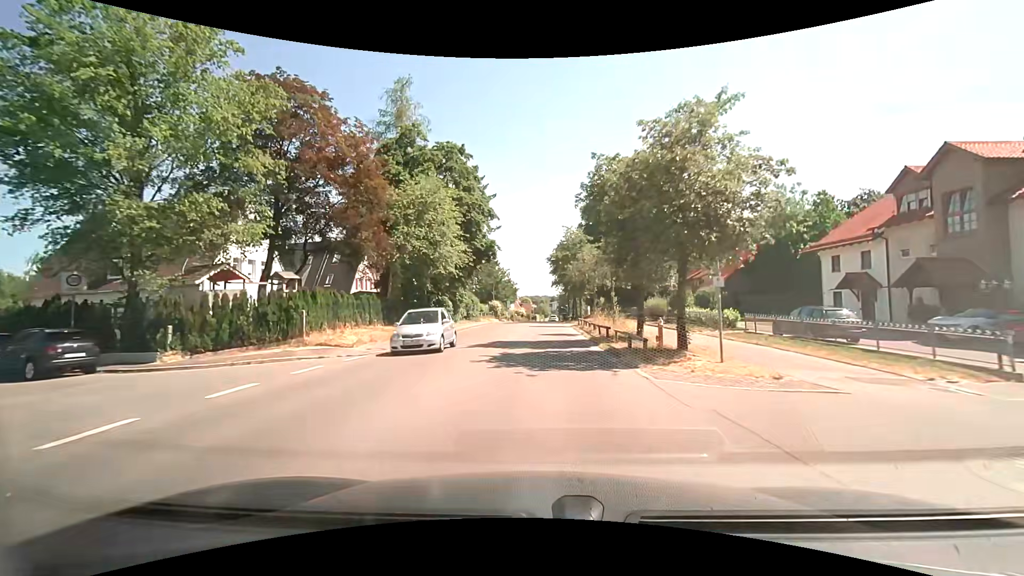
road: tertiary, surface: asphalt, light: Day
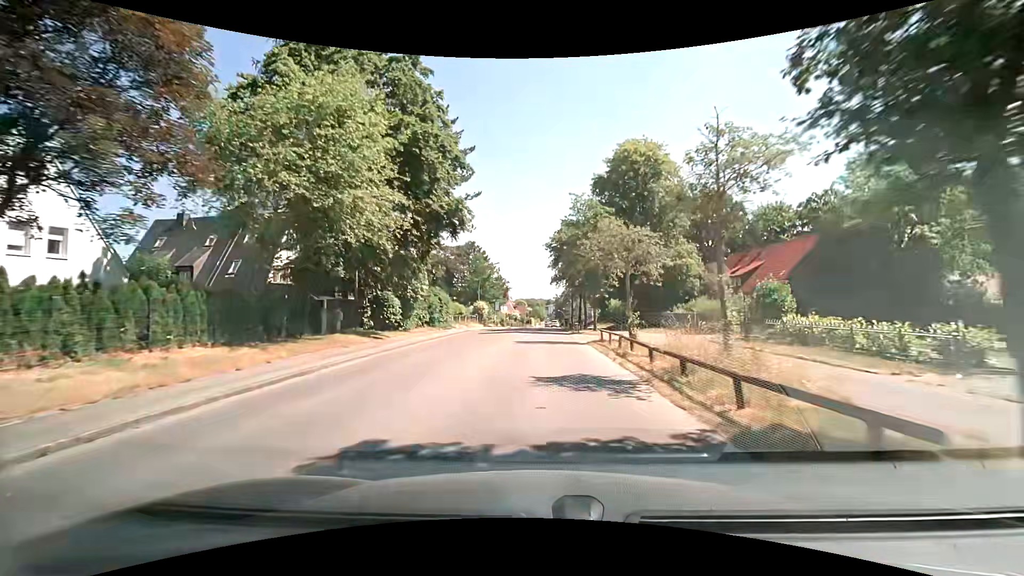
(0.0, +15.3) m; 0°
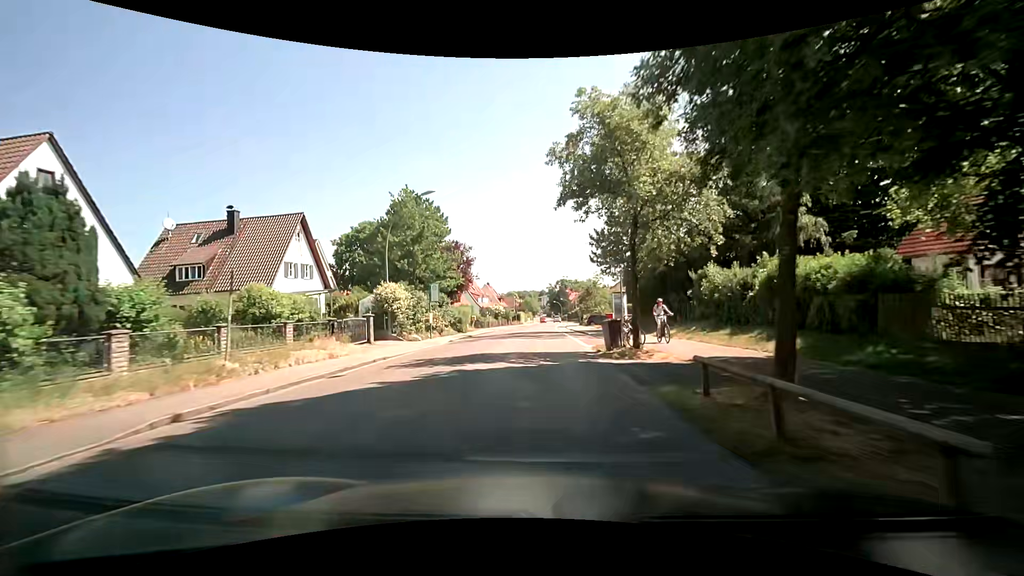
(+0.6, +38.4) m; +2°
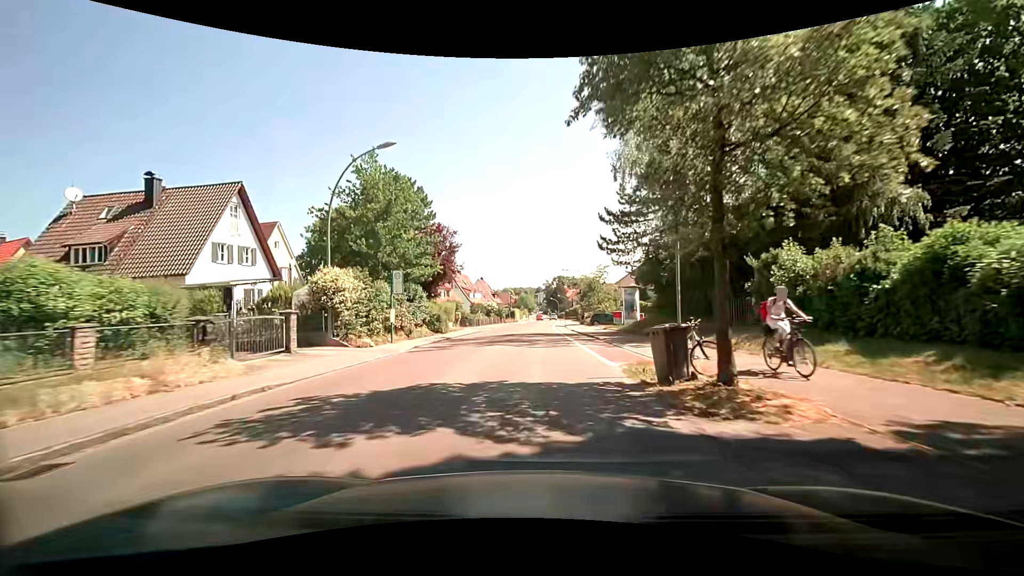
(-0.1, +7.7) m; 0°
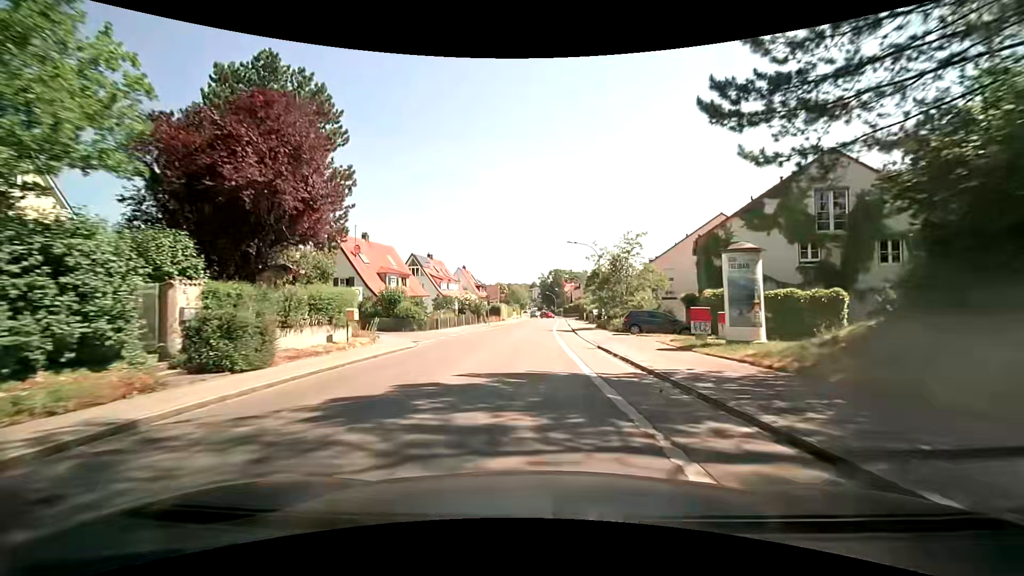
(+0.1, +23.6) m; 0°
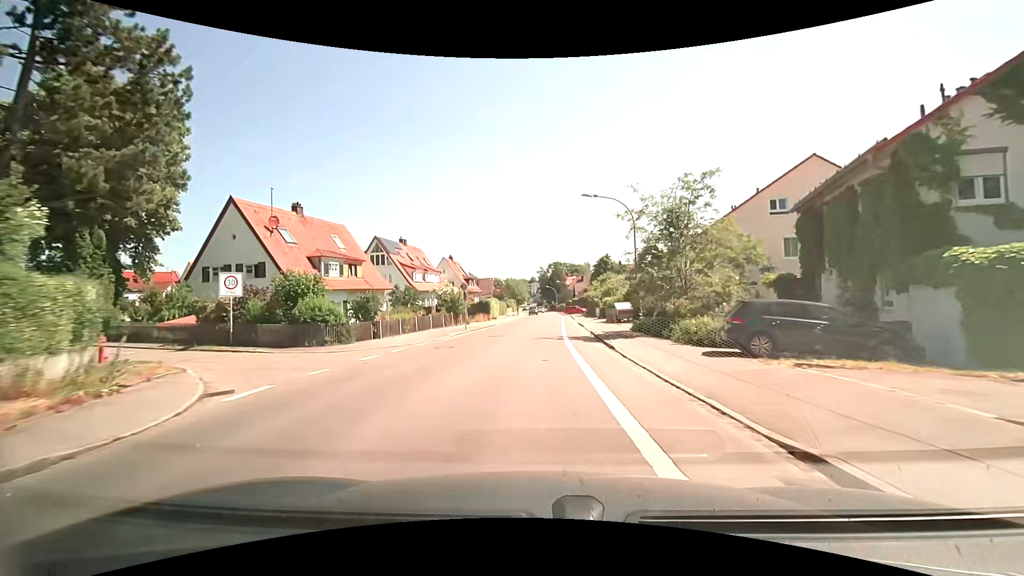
(0.0, +15.6) m; 0°
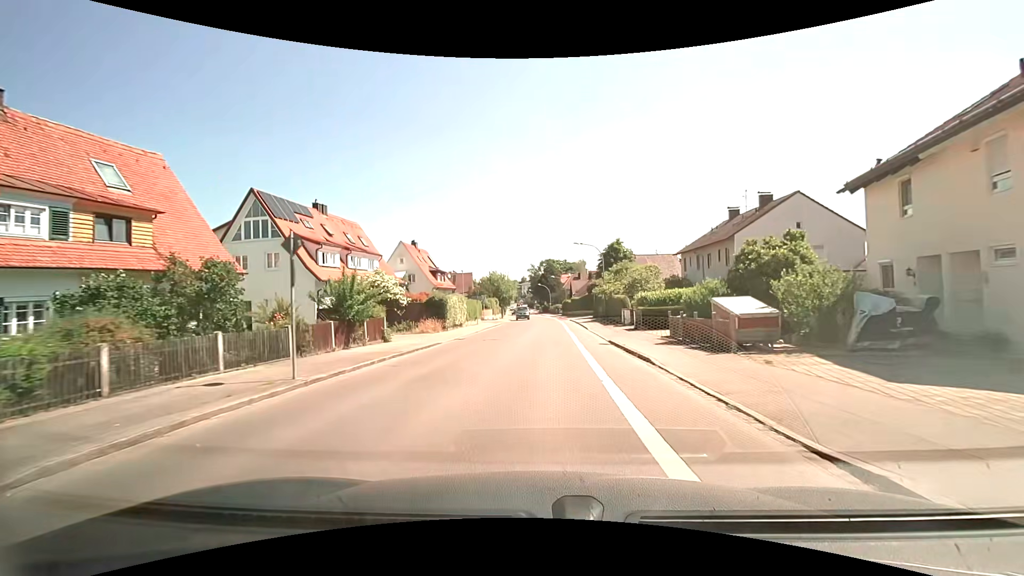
(+0.2, +23.1) m; +1°
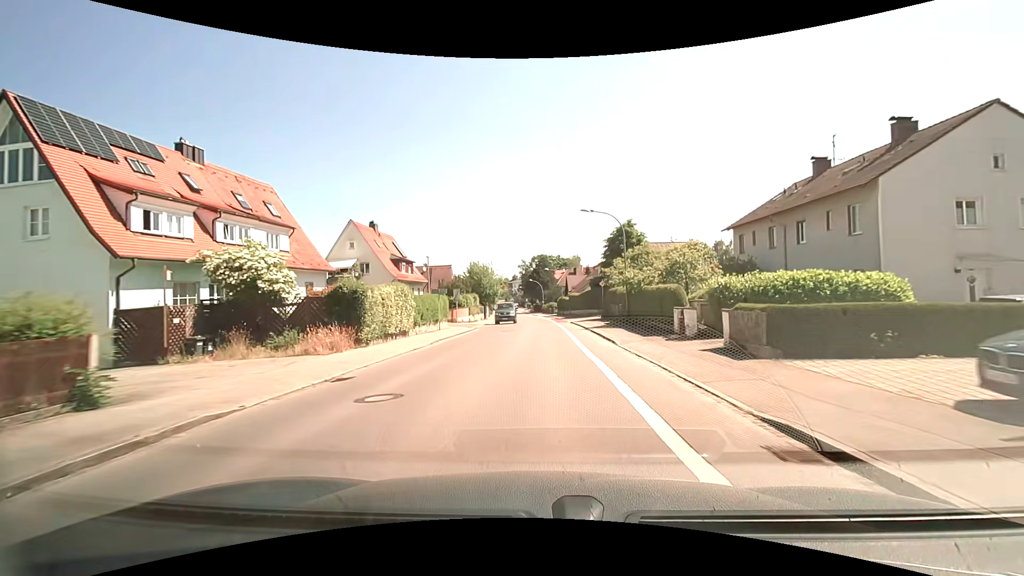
(+0.2, +15.3) m; +1°
(0, +10) (0, +20) (0, +30) (0, +40) (0, +50) (0, +60) (0, +70) (-1, +80) (-2, +90) (-3, +100) m
